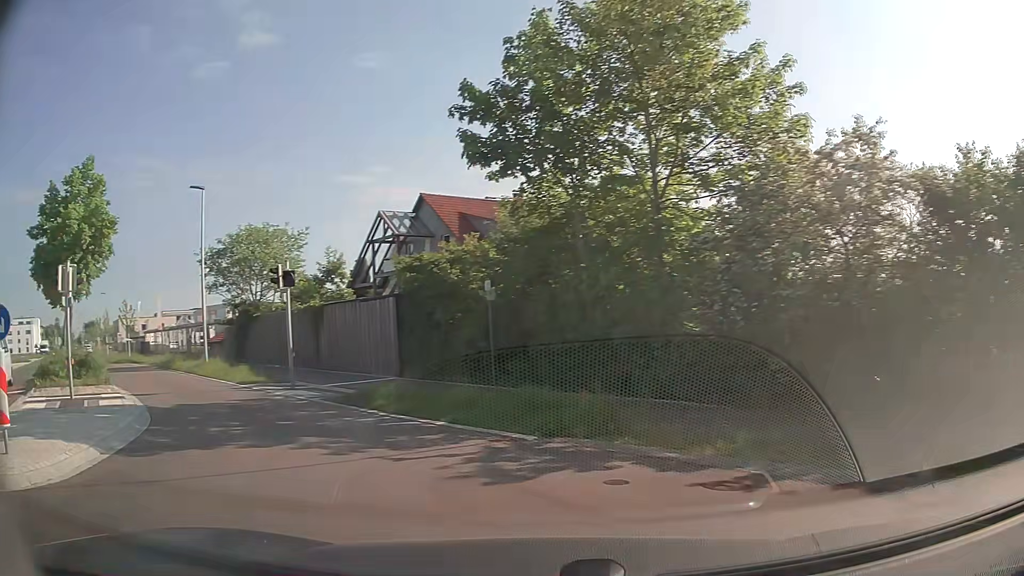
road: secondary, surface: asphalt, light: Day
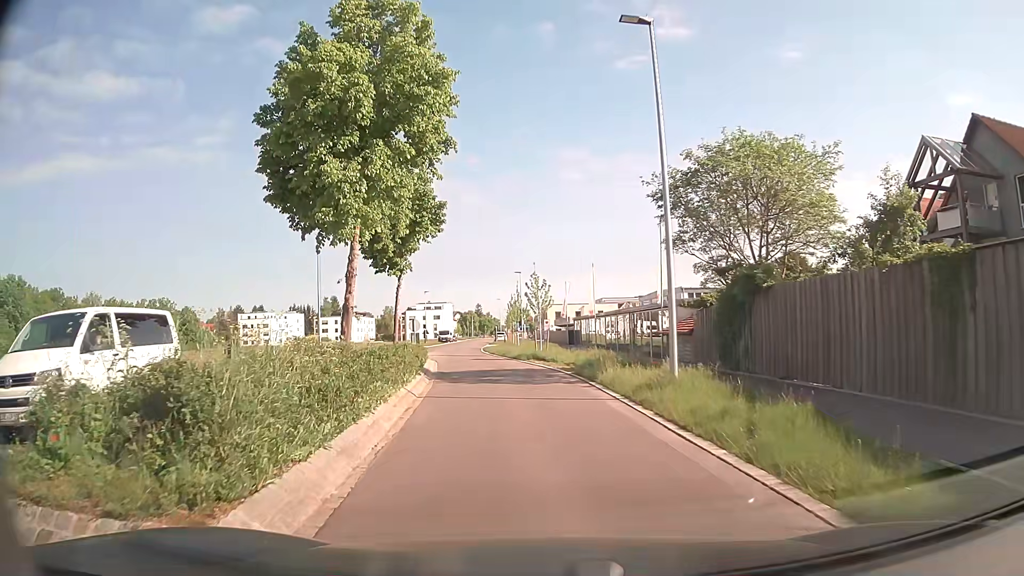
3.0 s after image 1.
(-7.8, +14.3) m; -41°
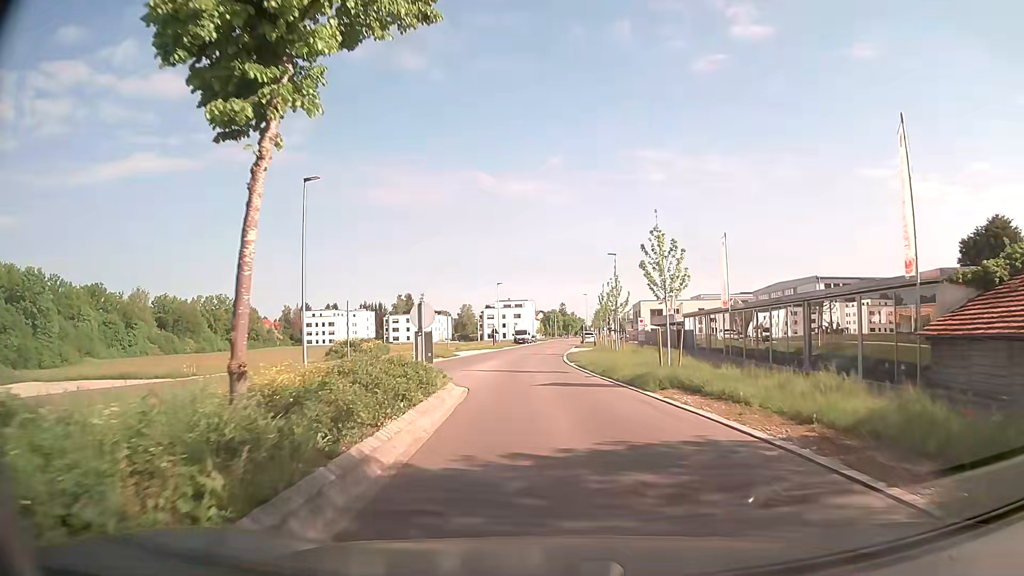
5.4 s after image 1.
(-1.4, +17.4) m; -7°
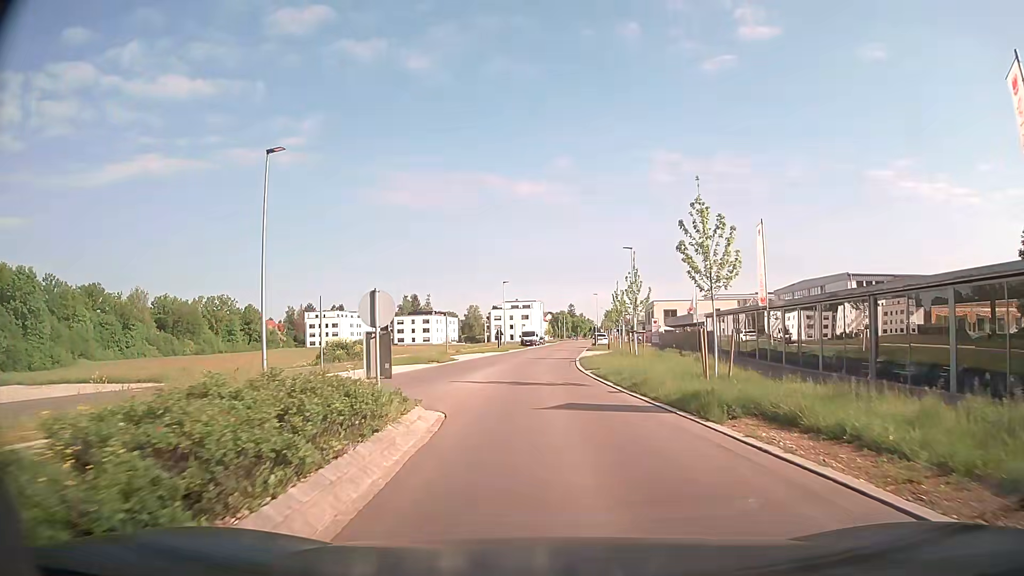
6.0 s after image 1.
(-0.1, +5.2) m; 0°
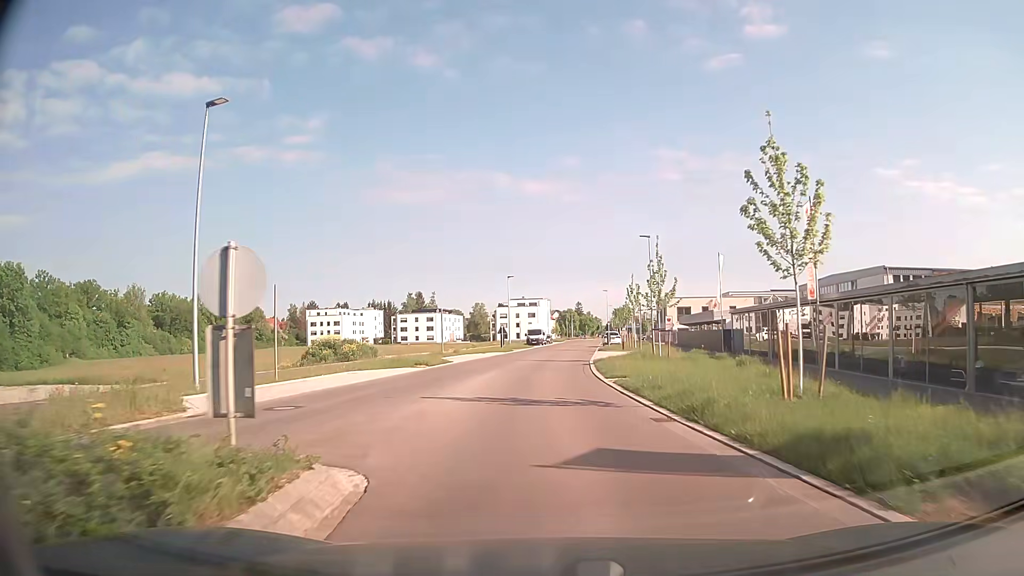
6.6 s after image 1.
(-0.1, +5.5) m; -1°
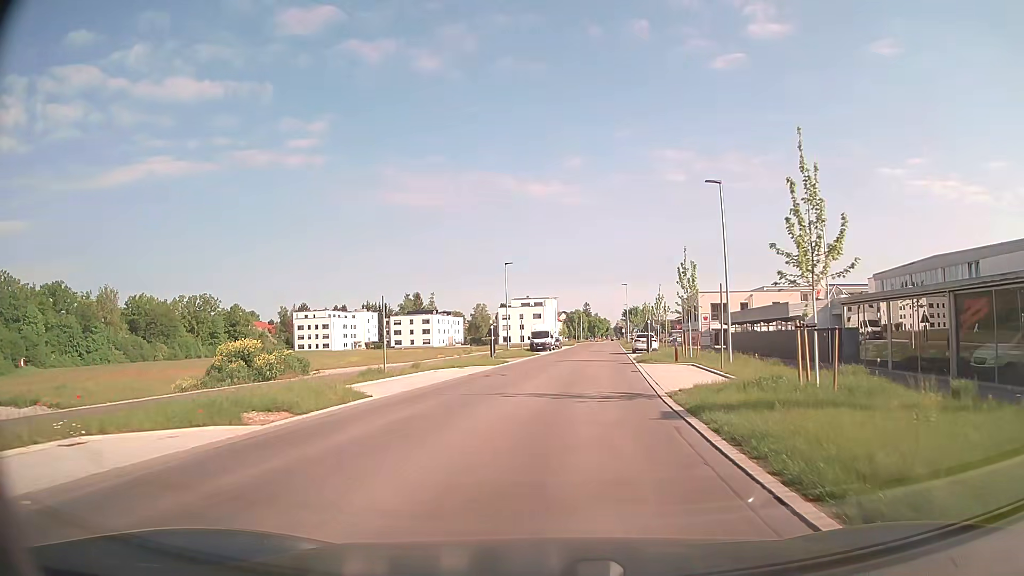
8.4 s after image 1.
(-0.2, +17.7) m; -1°
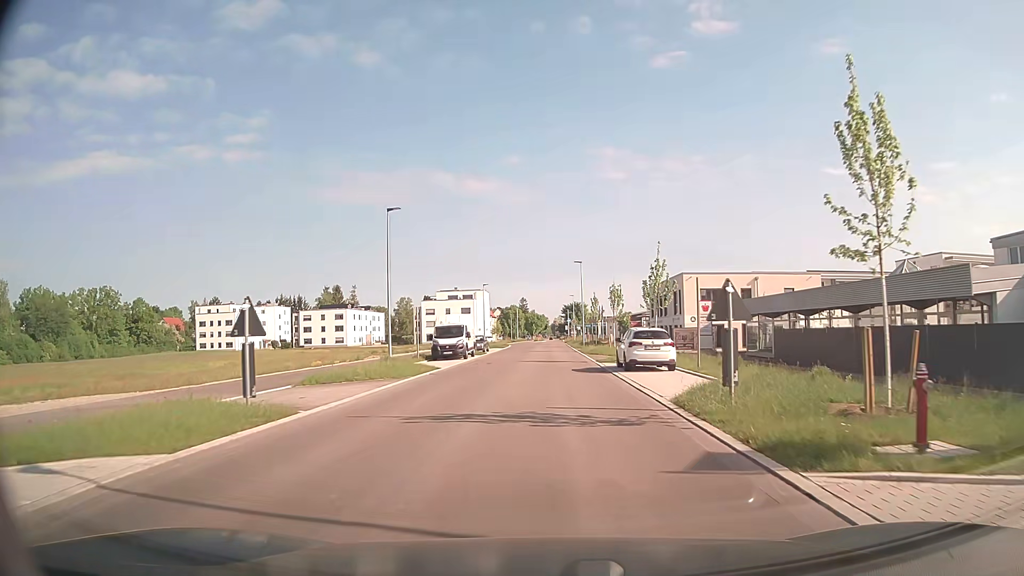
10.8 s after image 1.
(+1.3, +25.7) m; +6°
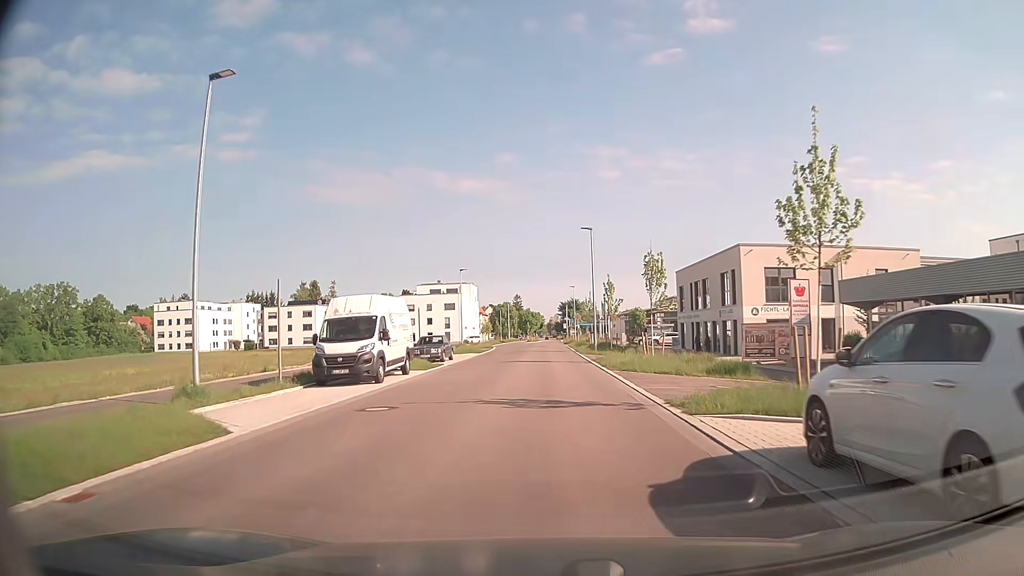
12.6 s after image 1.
(+0.1, +19.9) m; +1°
(0, +10) (0, +20) (0, +30) (0, +40) (0, +50) (0, +60) (0, +70) (0, +80) (0, +90) (0, +100) m
